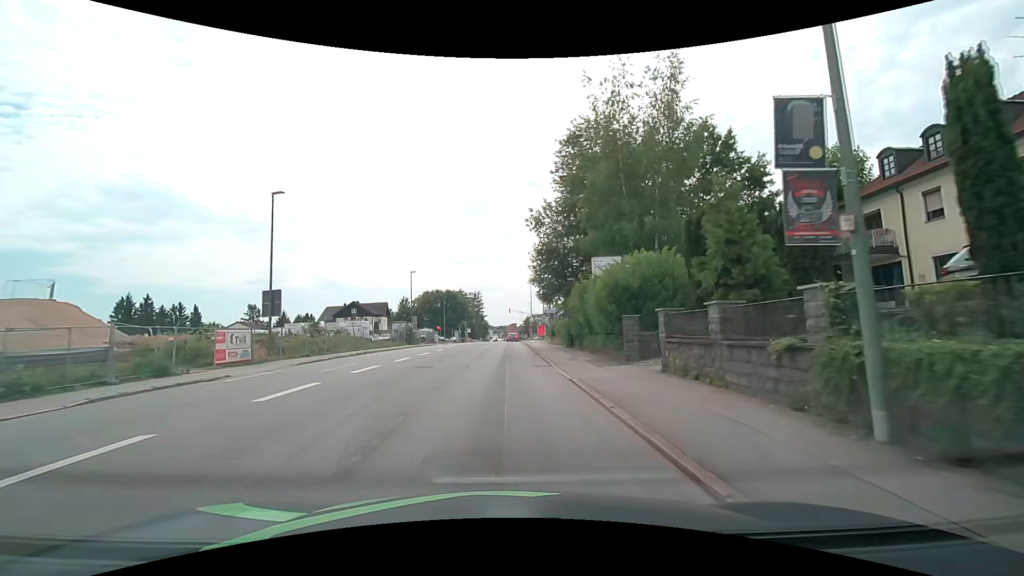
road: tertiary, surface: asphalt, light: Day
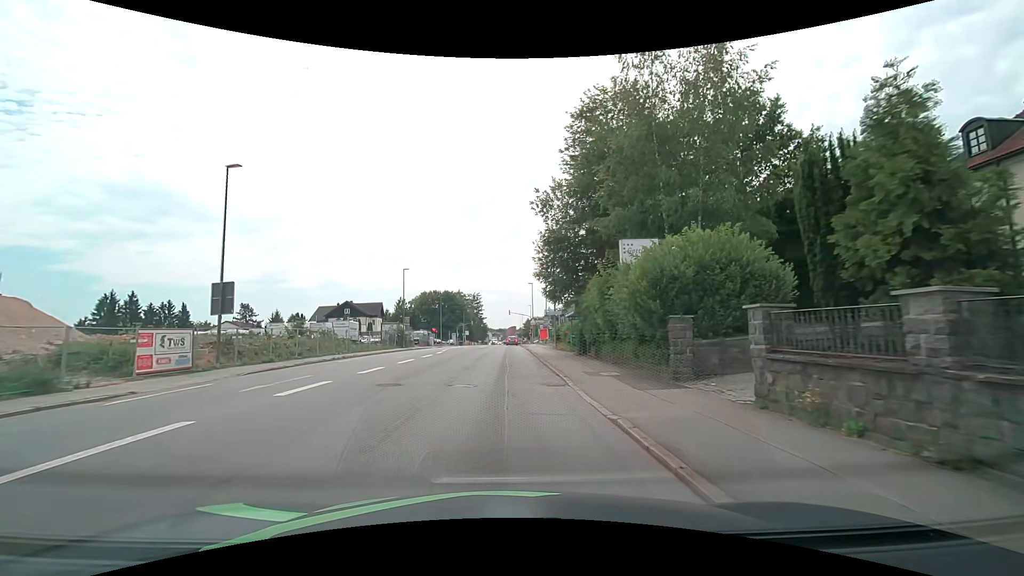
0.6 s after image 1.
(0.0, +5.2) m; 0°
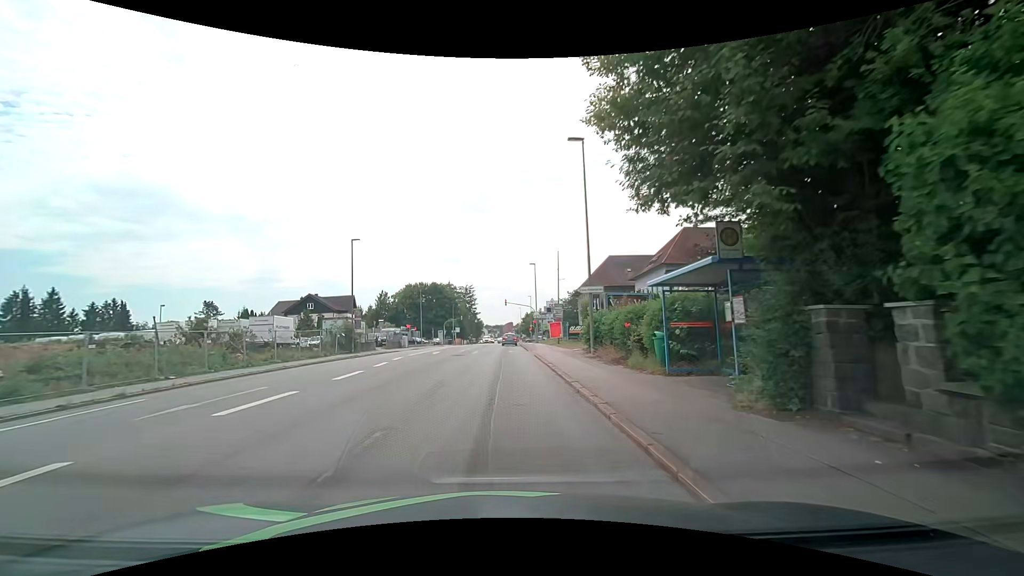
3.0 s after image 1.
(+0.2, +19.9) m; 0°
(0, +10) (0, +20) (0, +30) (0, +40) (0, +50) (0, +60) (0, +70) (0, +80) (0, +90) (0, +100) m
